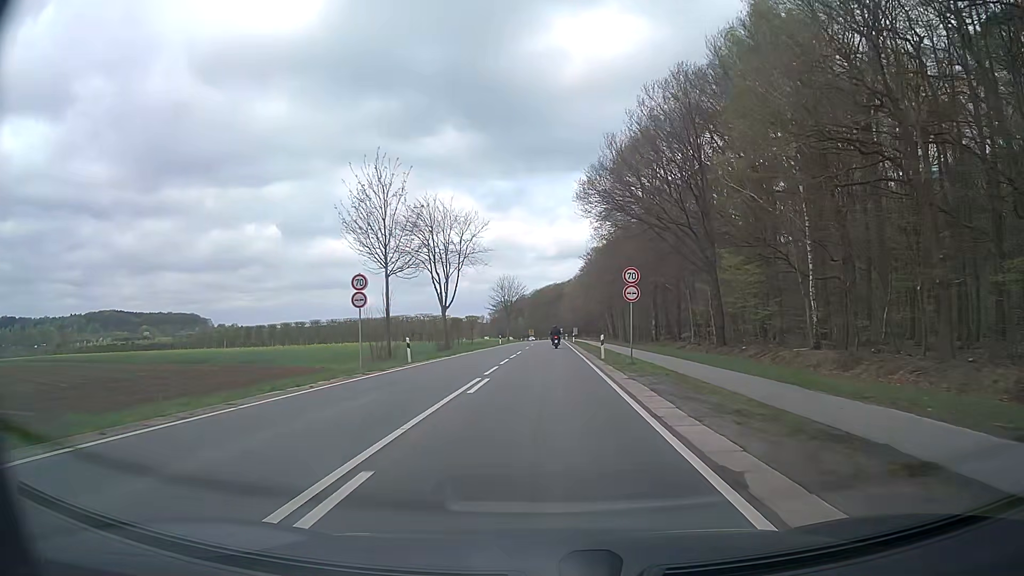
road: secondary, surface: asphalt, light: Day
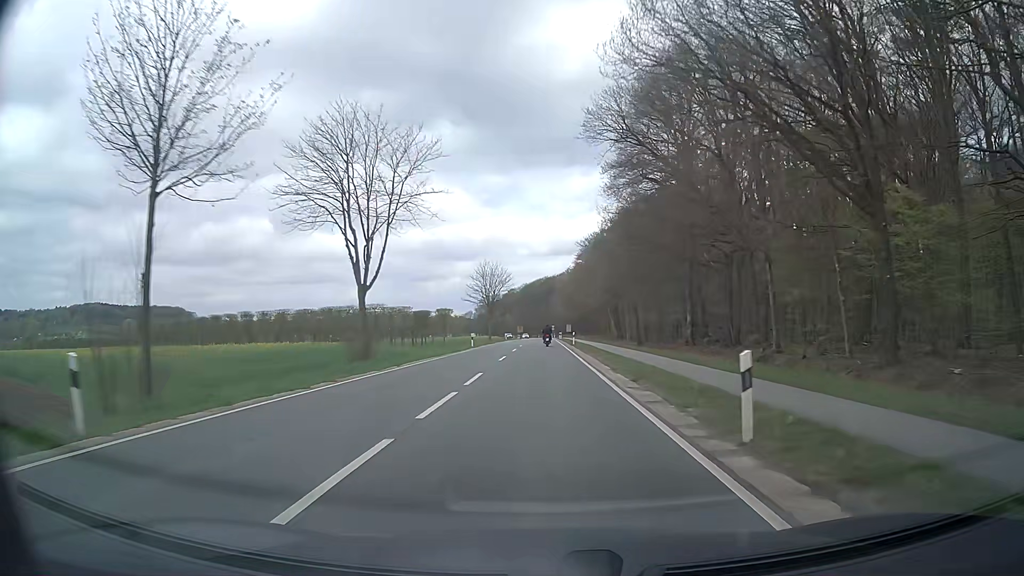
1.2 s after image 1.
(+0.1, +22.3) m; +1°
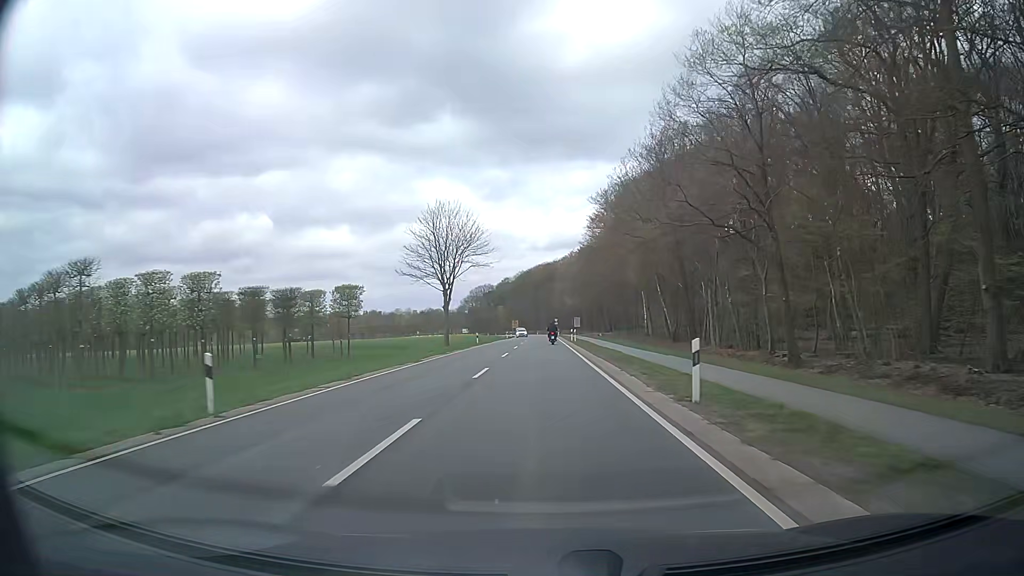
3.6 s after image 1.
(+0.2, +46.4) m; 0°
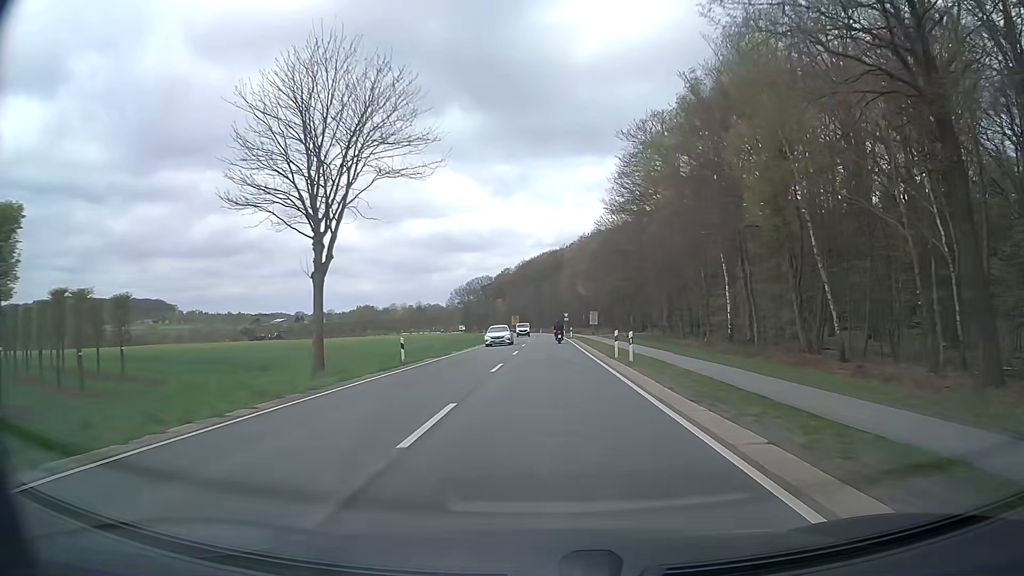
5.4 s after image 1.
(0.0, +34.3) m; 0°
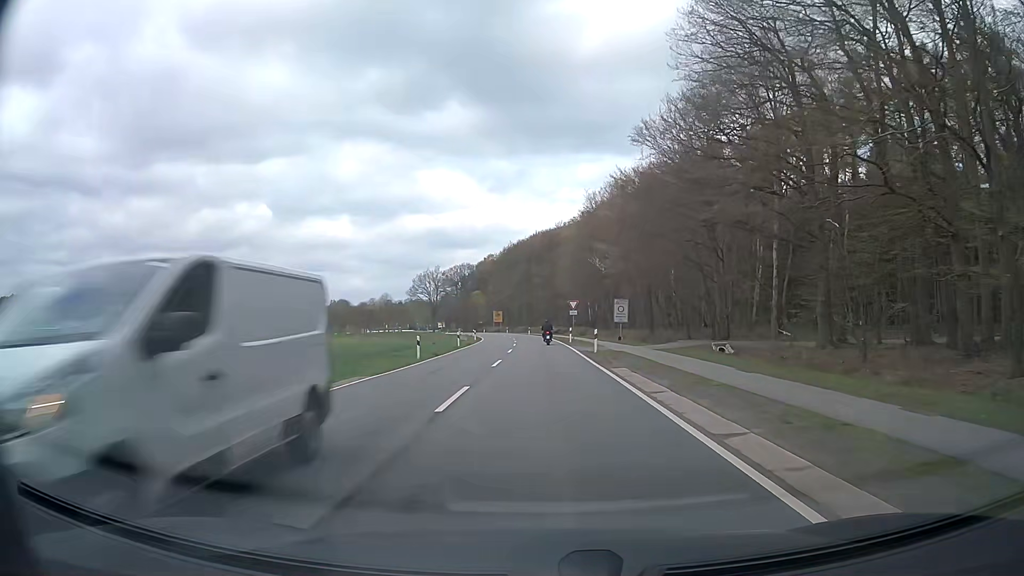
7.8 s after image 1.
(+0.4, +44.8) m; +1°
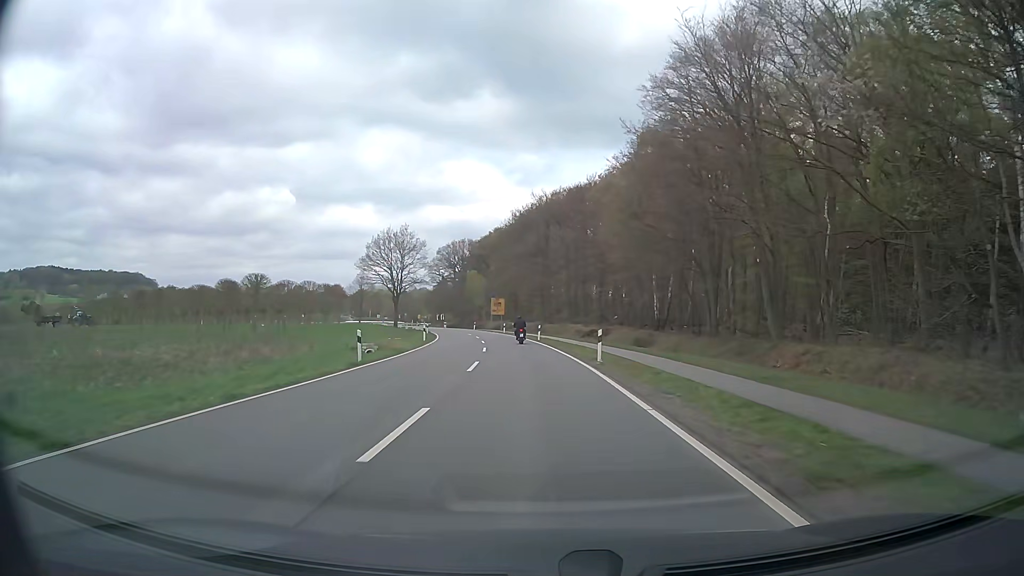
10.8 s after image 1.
(-0.4, +51.9) m; -2°
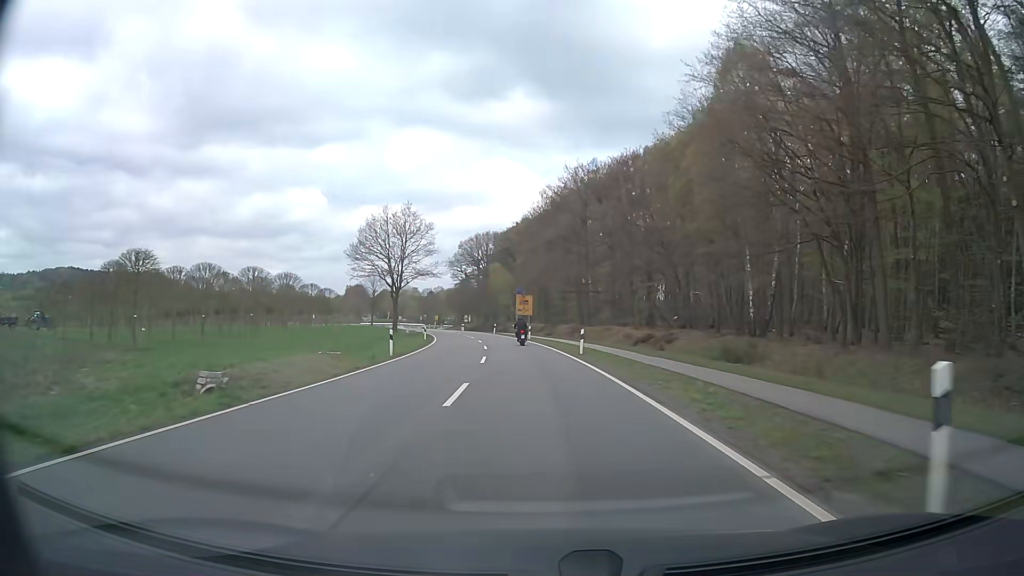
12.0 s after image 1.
(-0.5, +19.6) m; -3°
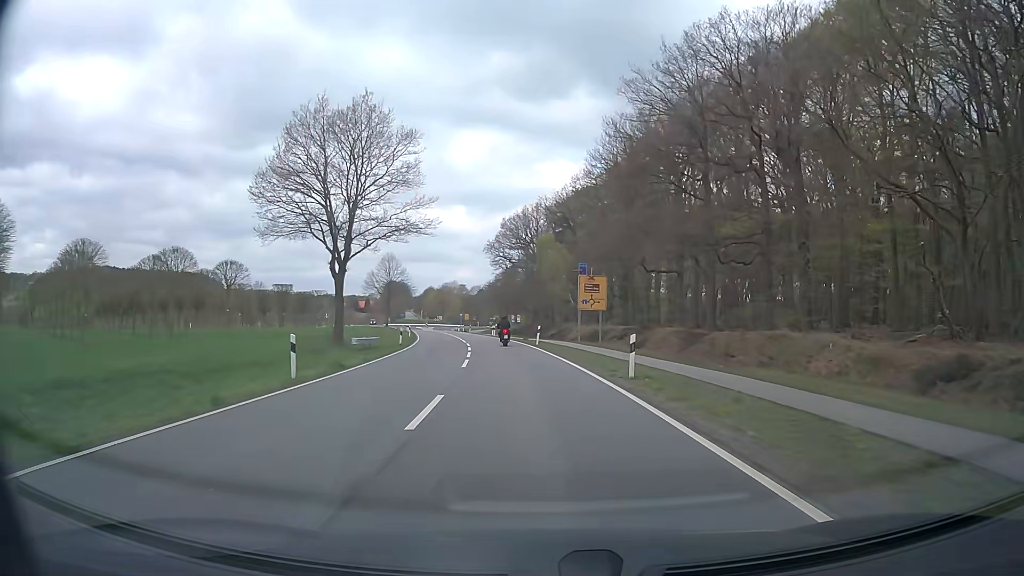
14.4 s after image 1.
(-1.6, +38.4) m; -5°
(0, +10) (-1, +20) (-1, +30) (-2, +40) (-4, +50) (-6, +60) (-7, +69) (-9, +79) (-11, +89) (-13, +99) m
